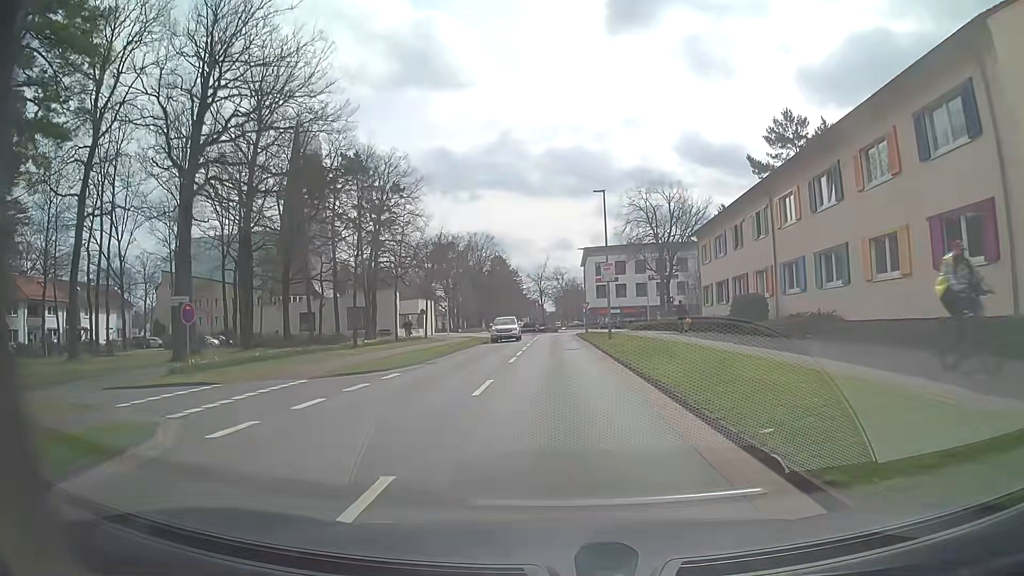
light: Day
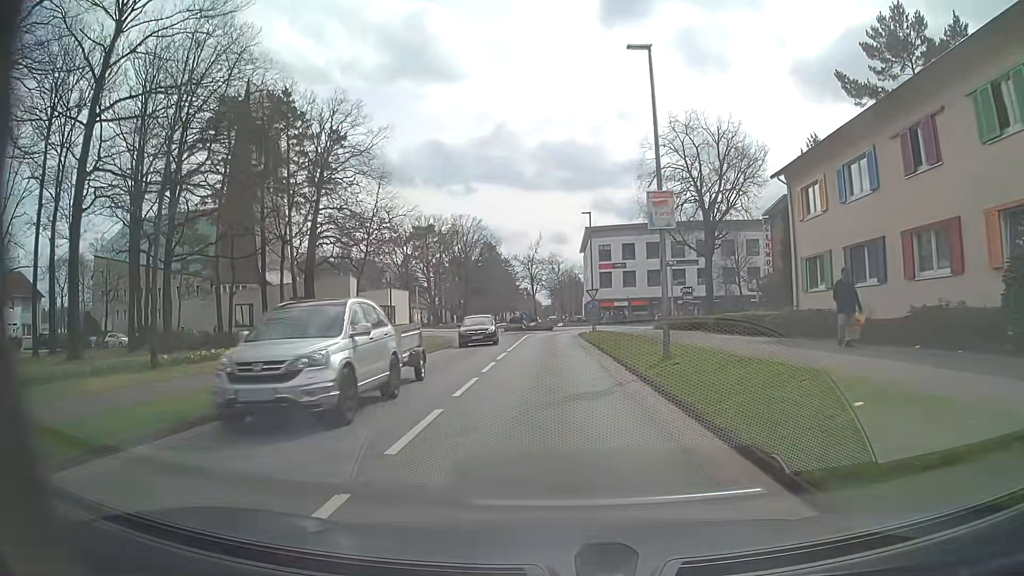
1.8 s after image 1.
(+0.1, +19.0) m; +1°
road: tertiary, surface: asphalt
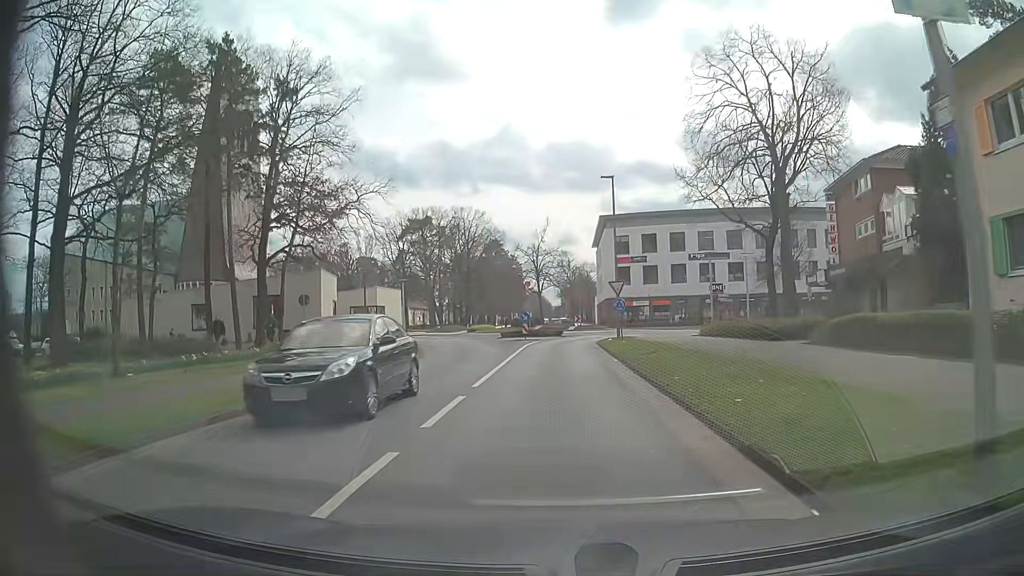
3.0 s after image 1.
(-0.1, +12.0) m; -1°
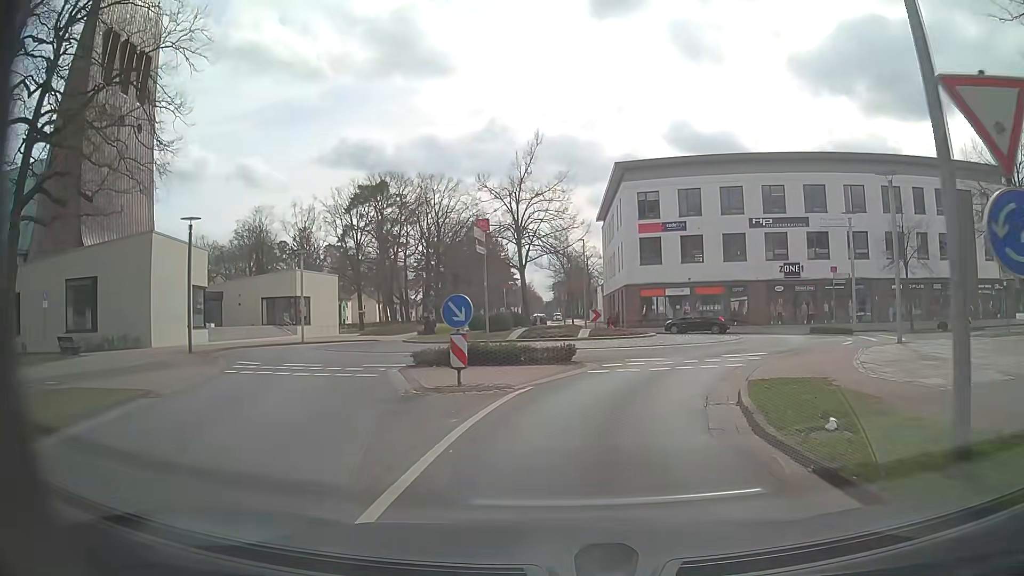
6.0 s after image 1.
(-0.3, +27.1) m; +1°
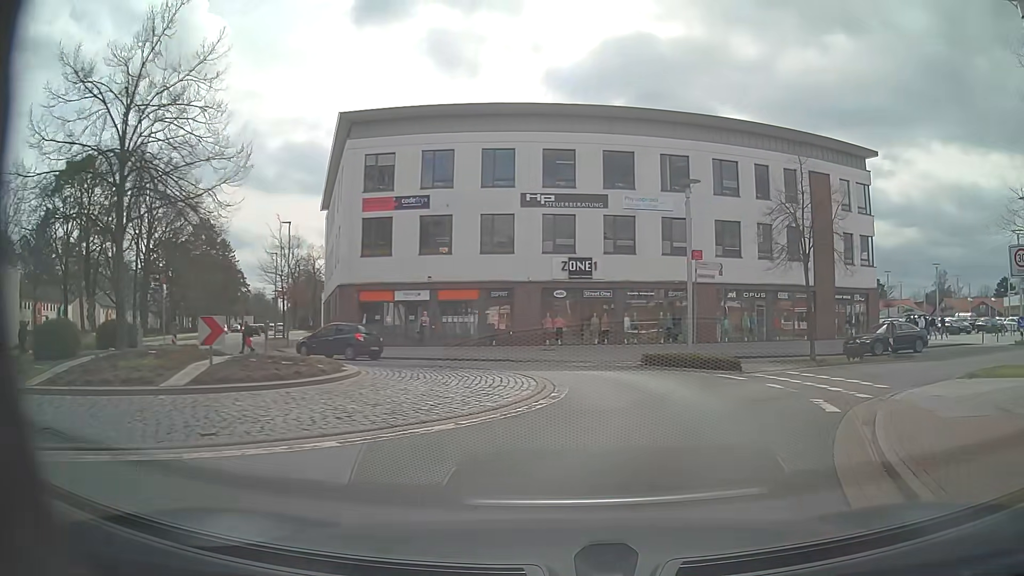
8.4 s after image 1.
(+2.5, +16.2) m; +22°
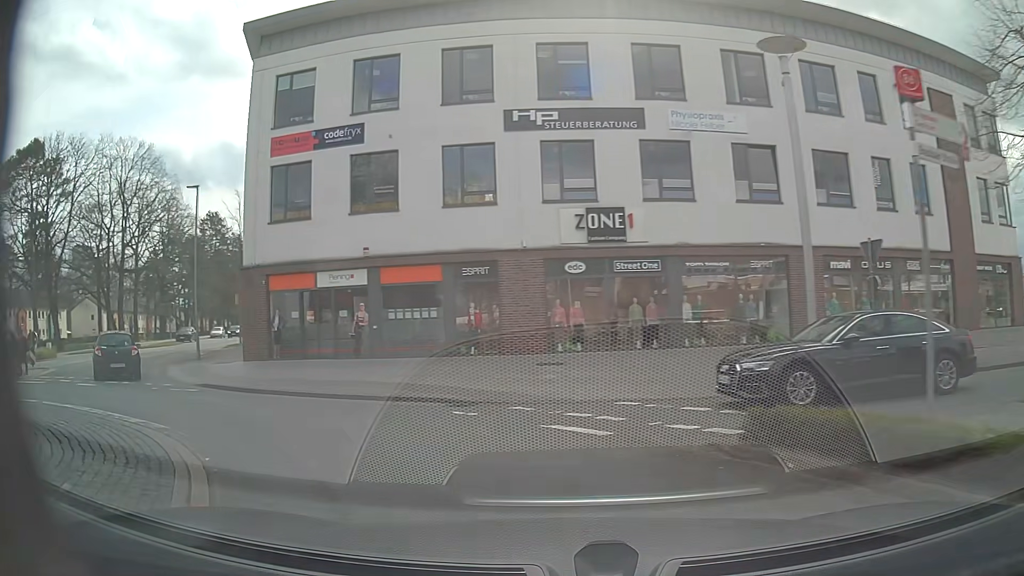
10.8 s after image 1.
(+1.4, +14.6) m; -5°
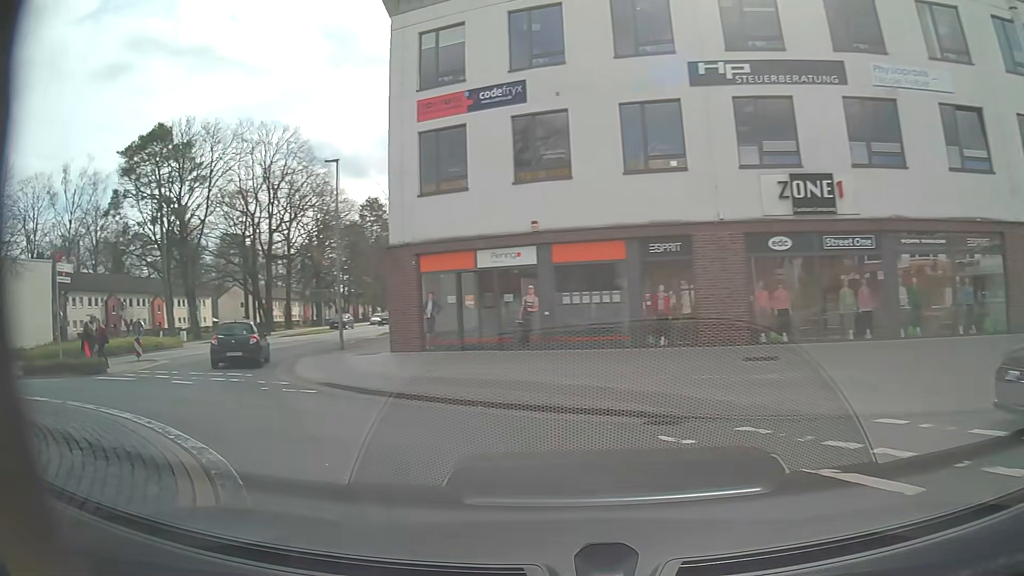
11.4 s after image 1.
(-0.4, +3.4) m; -15°
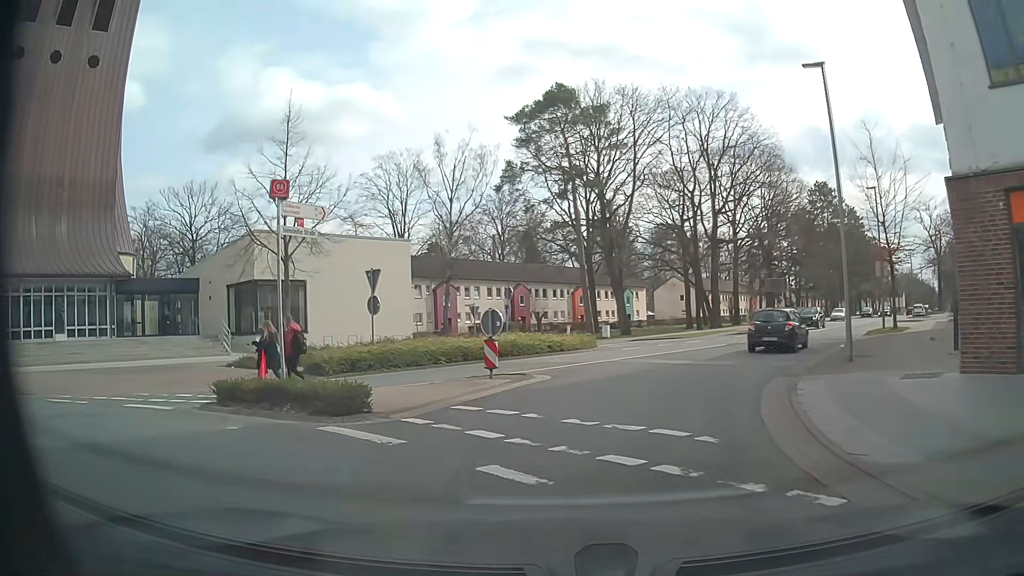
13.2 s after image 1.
(-3.9, +10.2) m; -37°
(+1, +10) (+5, +19) (+10, +28) (+15, +36) (+20, +45) (+26, +53) (+32, +61) (+37, +69) (+43, +78) (+49, +86) m
